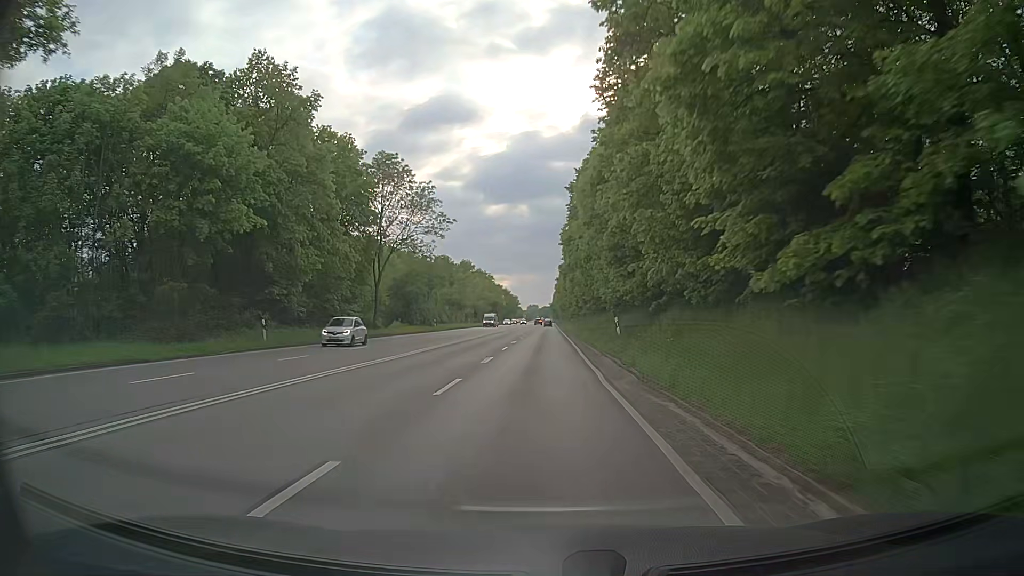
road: trunk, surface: asphalt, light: Day
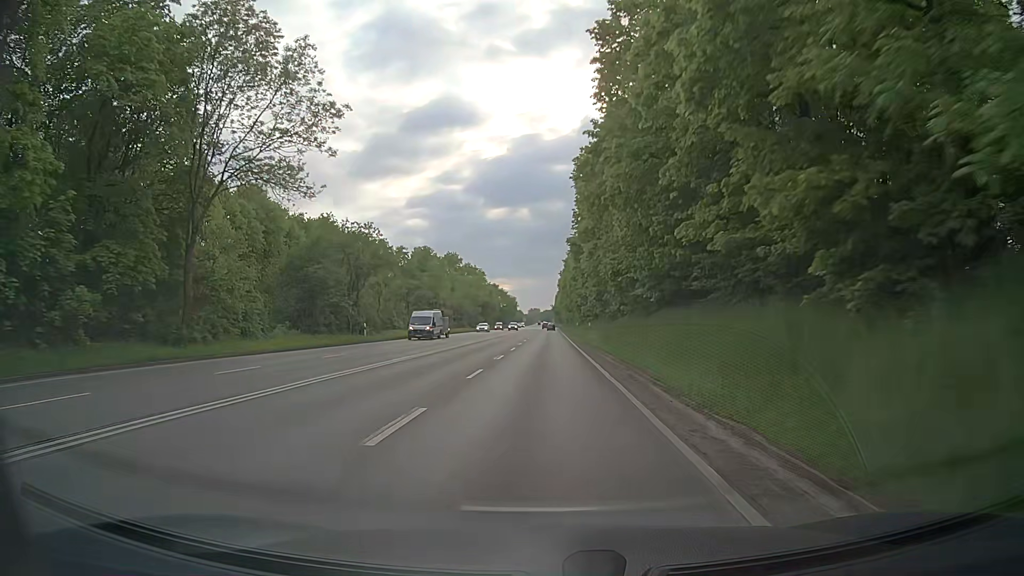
(+0.2, +32.3) m; 0°
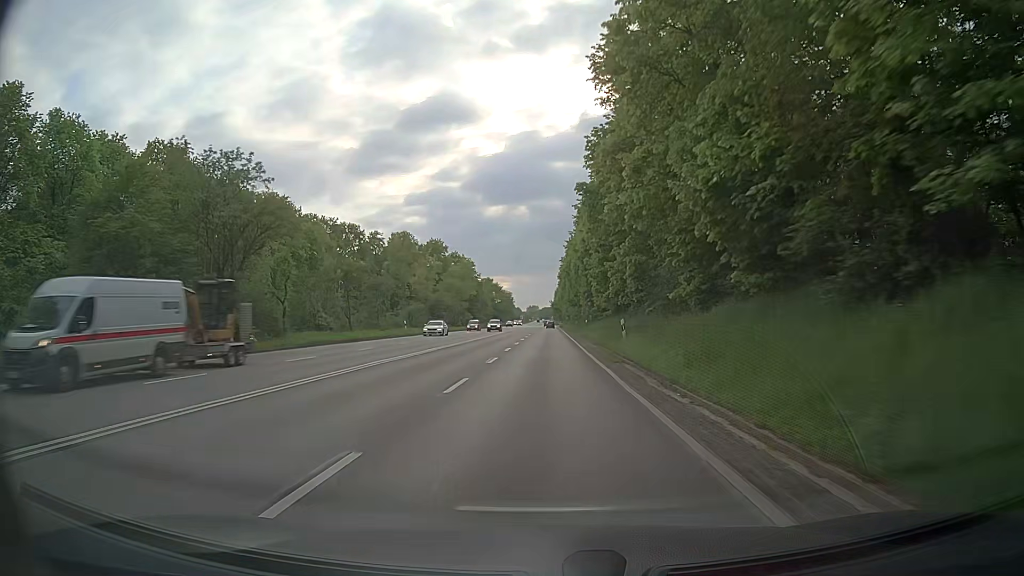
(+0.1, +22.1) m; 0°
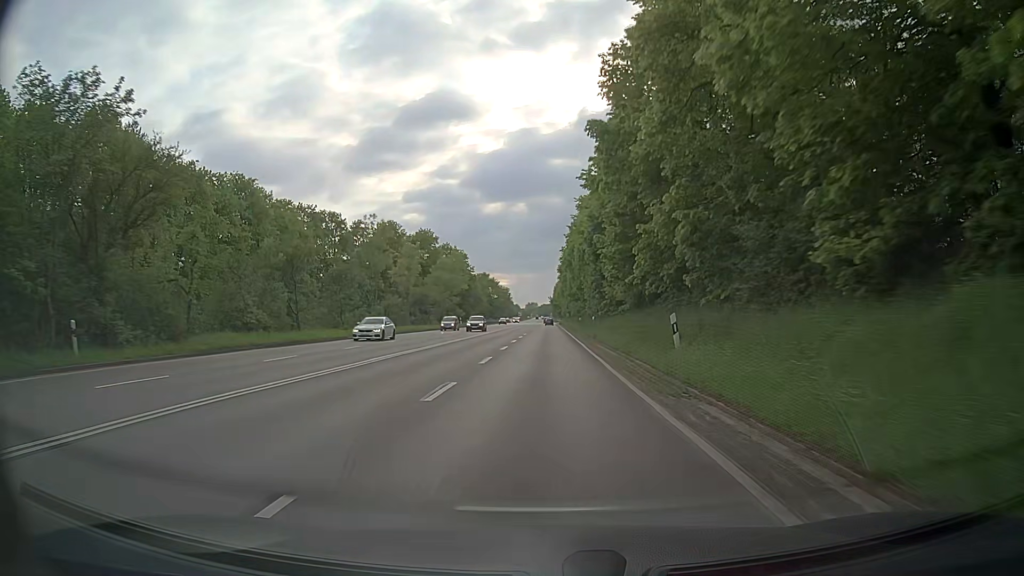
(0.0, +11.1) m; 0°
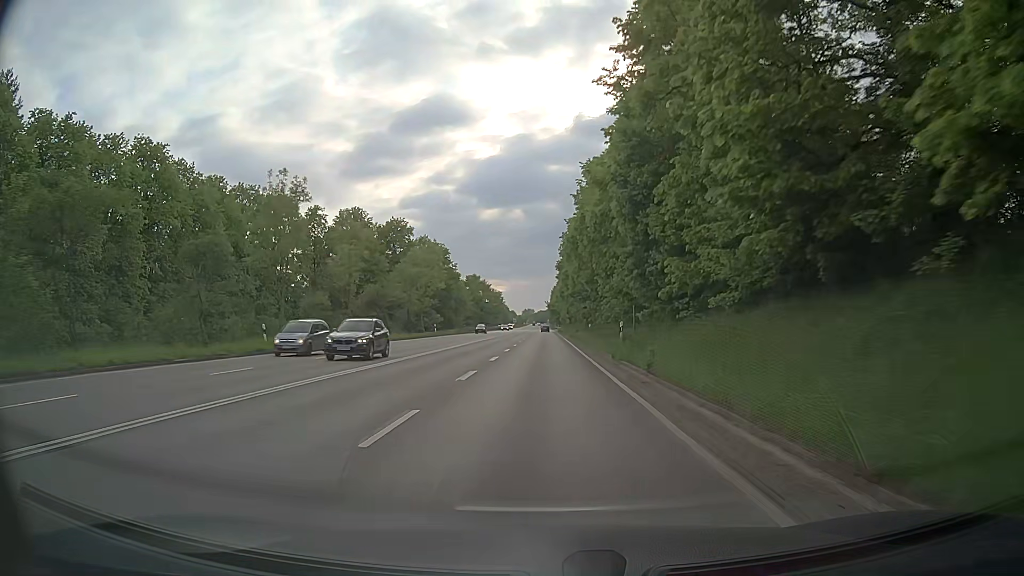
(+0.3, +21.7) m; 0°
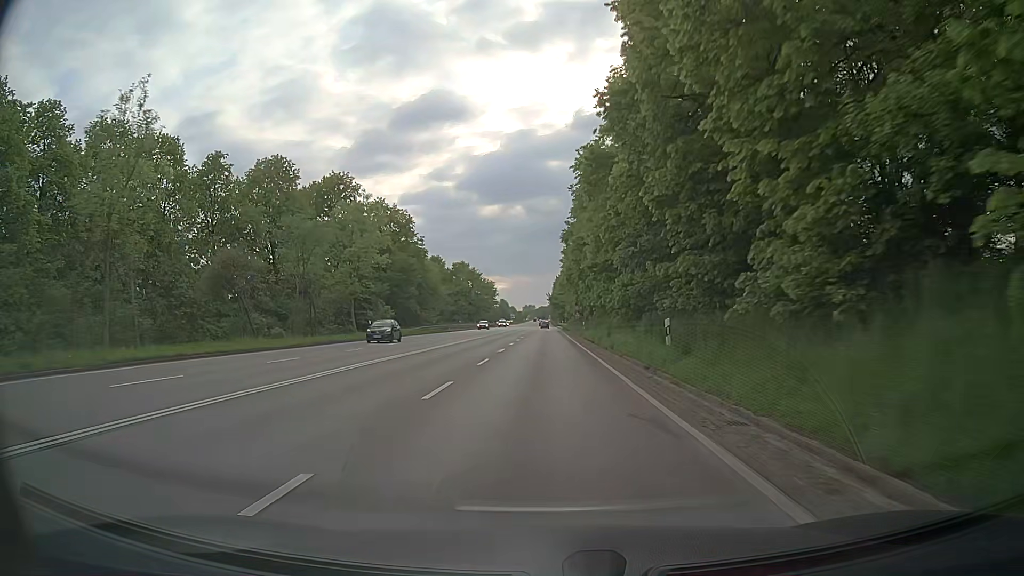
(+0.1, +32.3) m; 0°
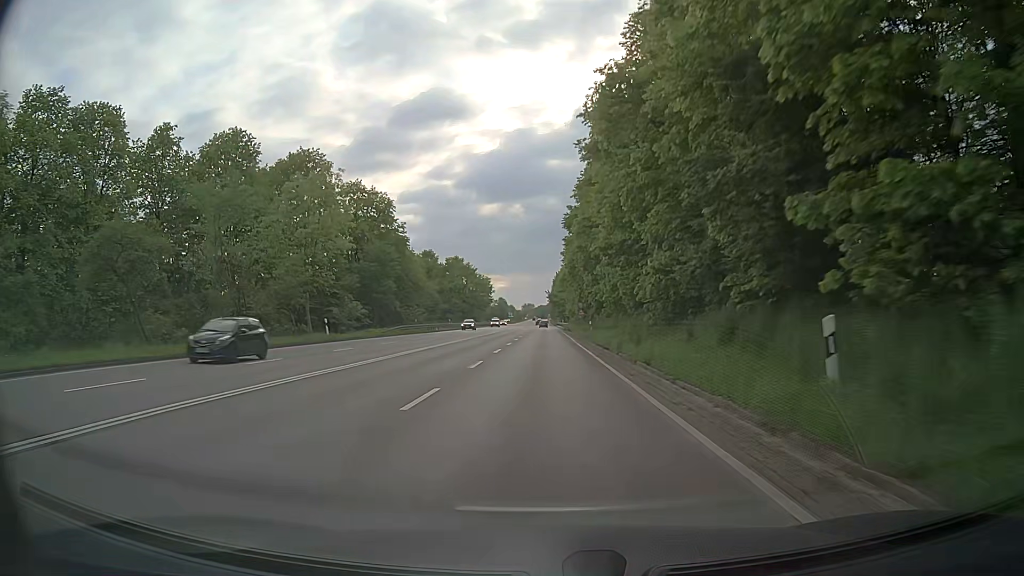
(0.0, +10.8) m; 0°
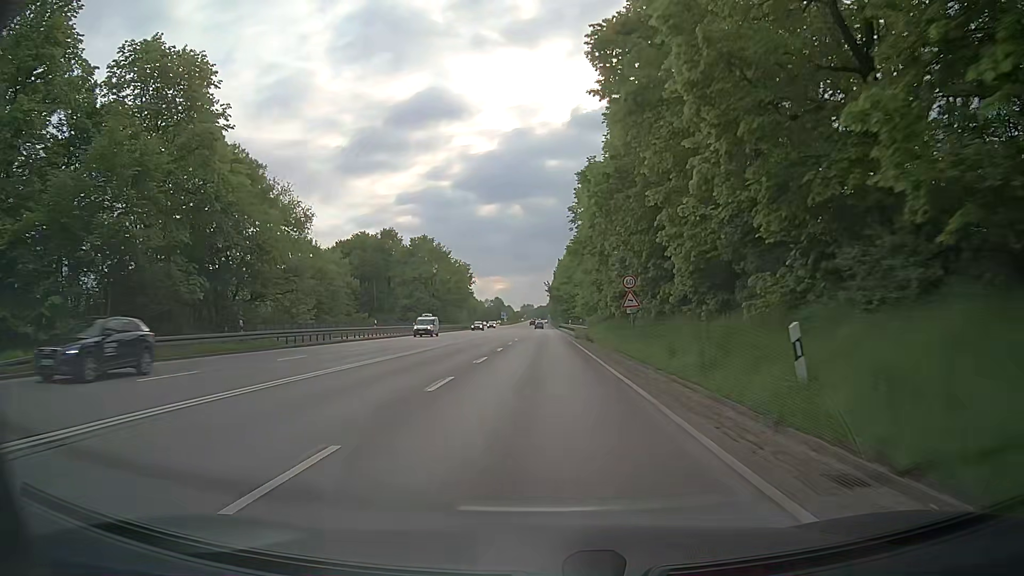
(+0.2, +42.6) m; 0°
(0, +10) (0, +20) (0, +30) (0, +40) (0, +50) (0, +60) (0, +70) (0, +80) (0, +90) (0, +100) m
